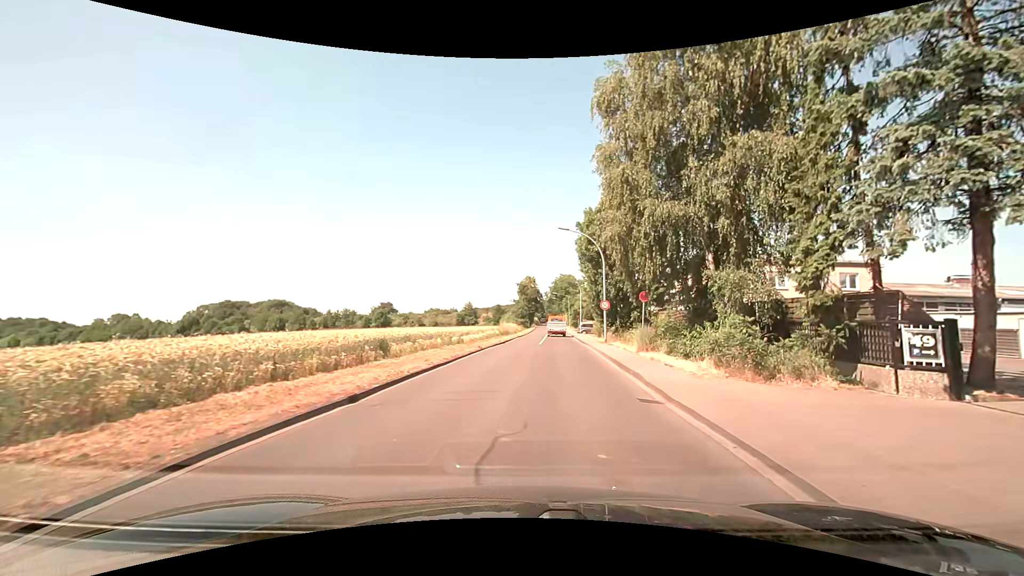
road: unclassified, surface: asphalt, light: Day
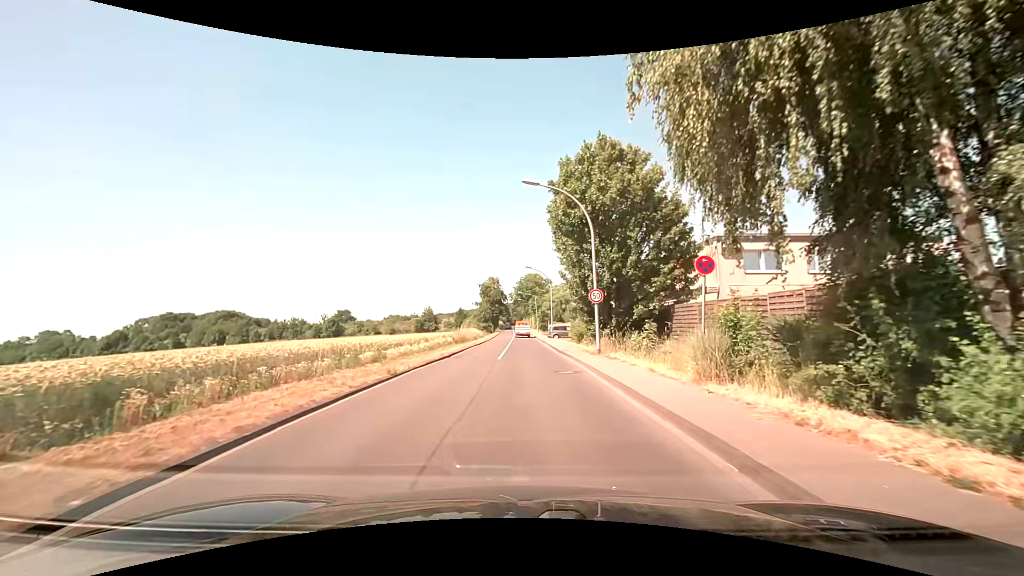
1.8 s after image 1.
(+0.6, +12.1) m; +5°
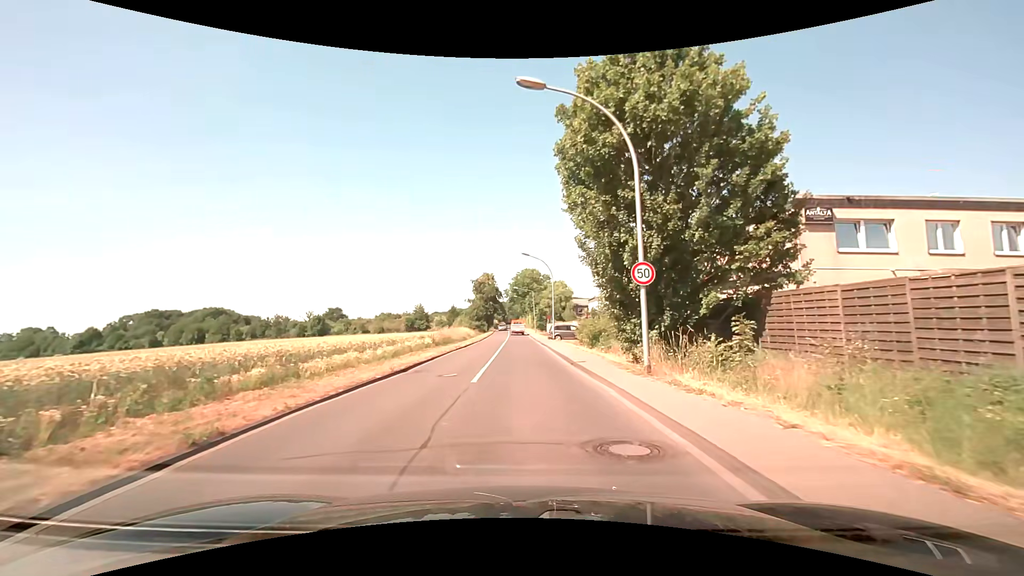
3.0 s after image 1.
(0.0, +9.4) m; 0°
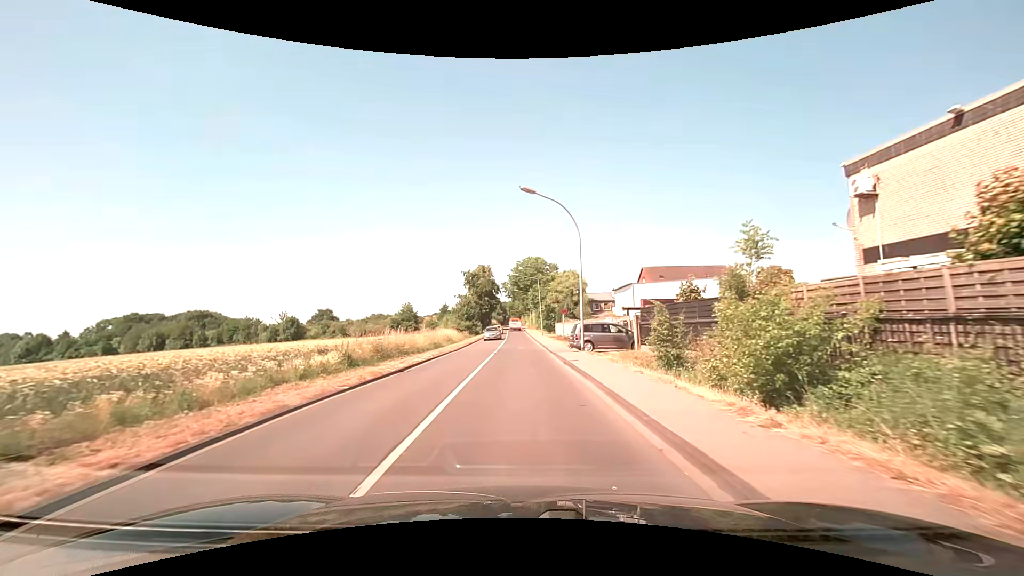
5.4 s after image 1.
(0.0, +21.5) m; 0°
(0, +10) (0, +20) (0, +30) (0, +40) (-1, +50) (-1, +60) (-1, +70) (-1, +80) (-2, +90) (-2, +100) m
